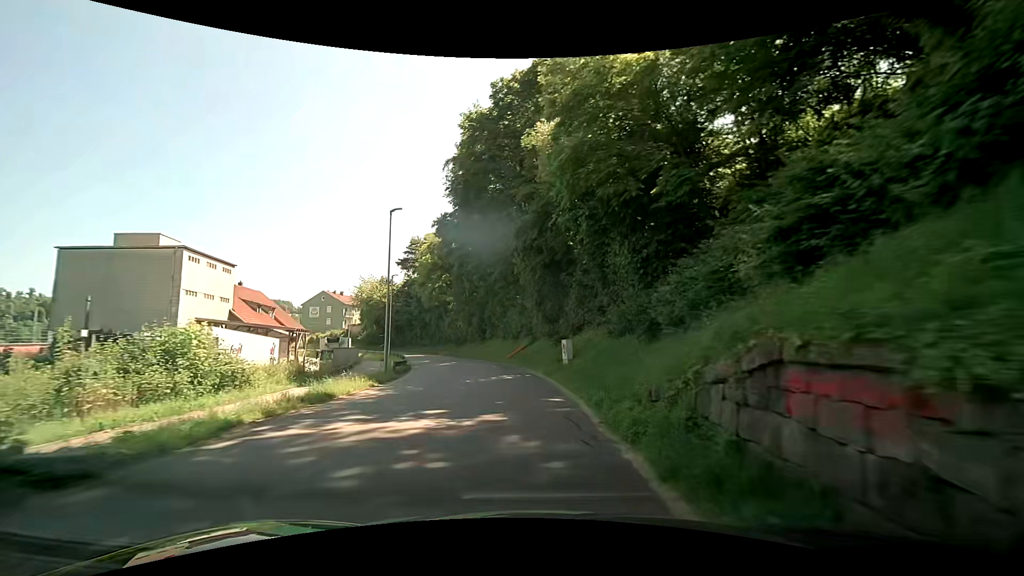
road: residential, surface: asphalt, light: Day
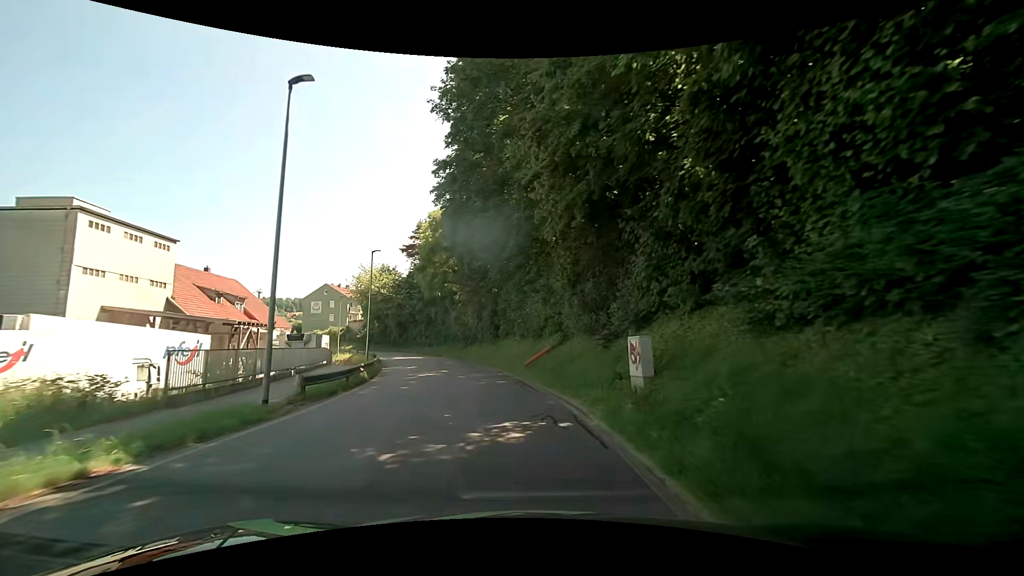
(0.0, +12.7) m; -2°
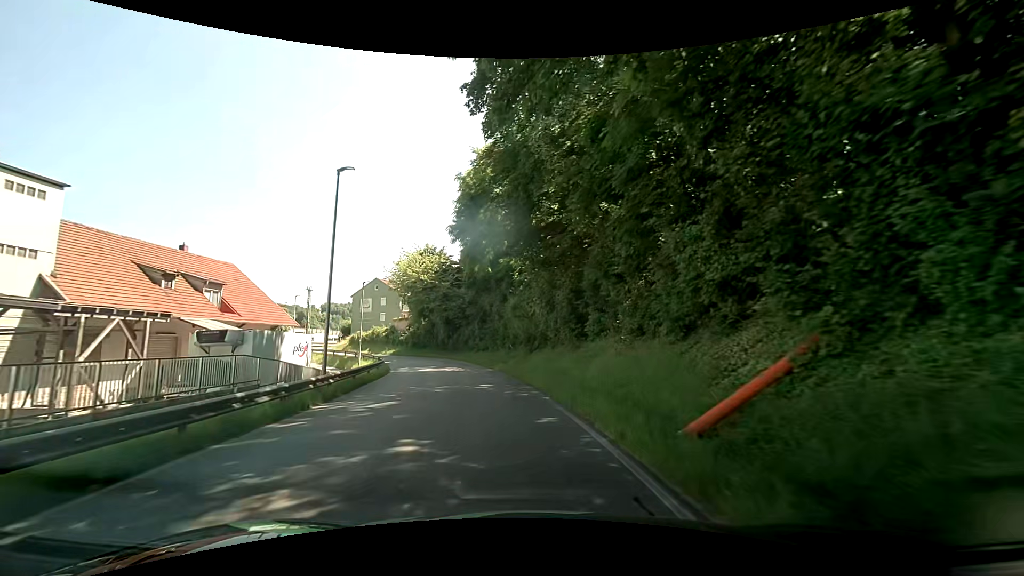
(-1.4, +18.6) m; -9°
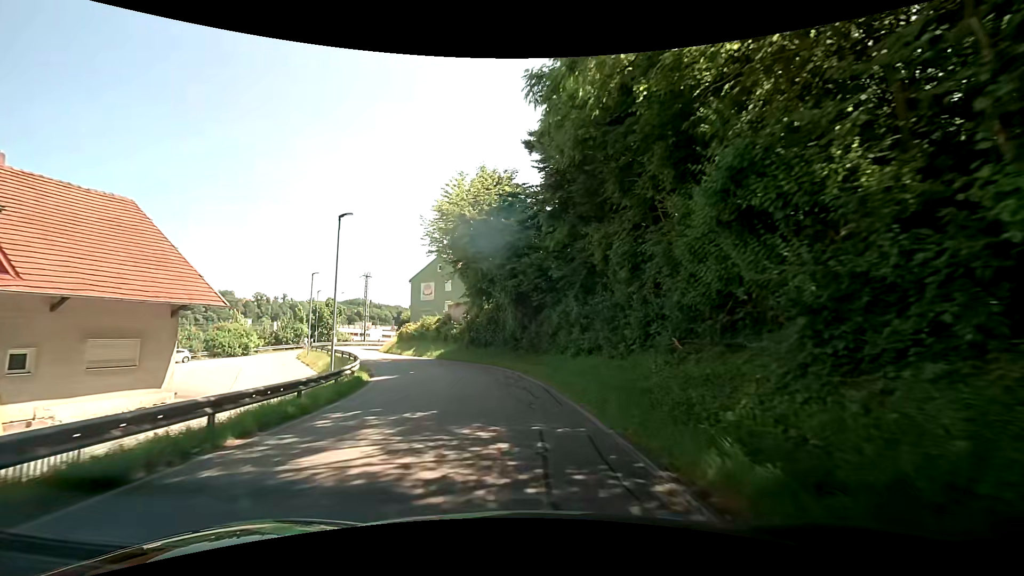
(-2.4, +24.5) m; -11°
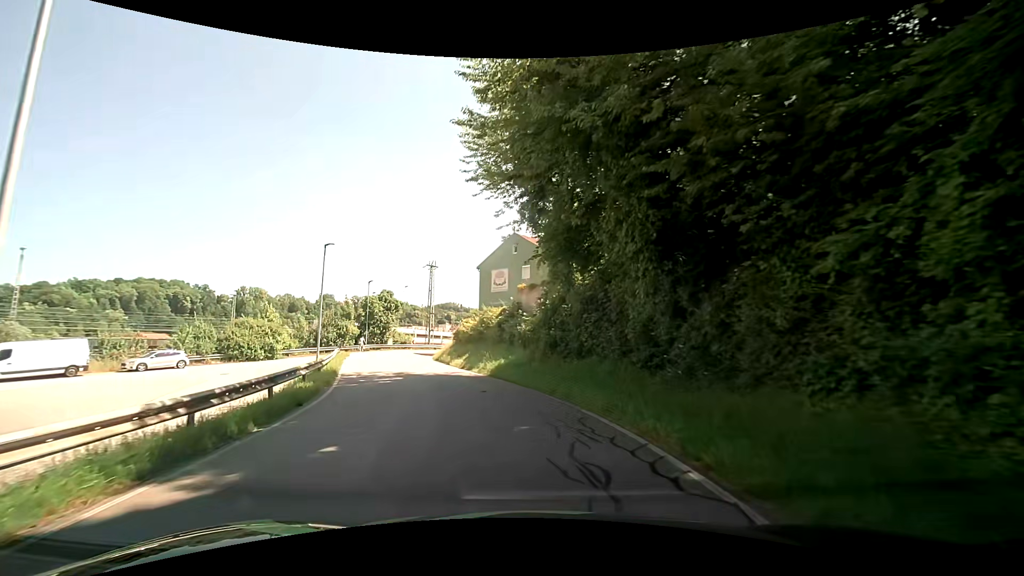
(-1.3, +17.1) m; -10°
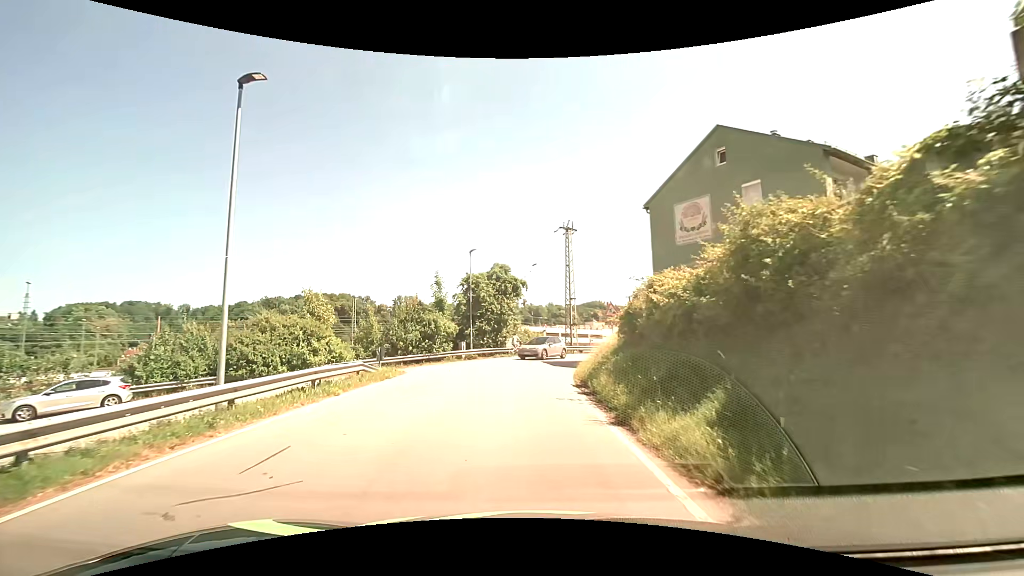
(-3.8, +23.4) m; -16°
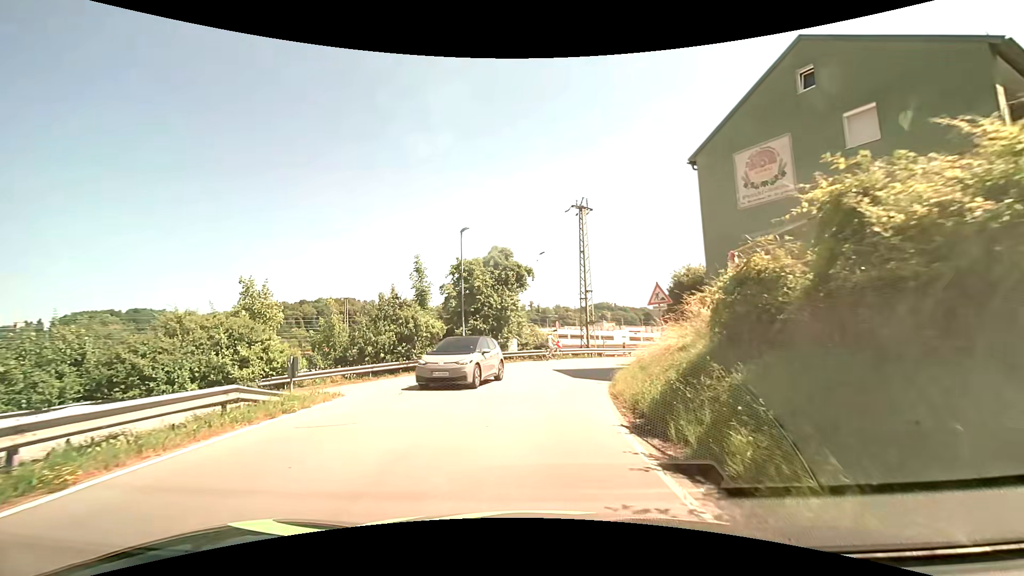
(-0.2, +7.9) m; -2°
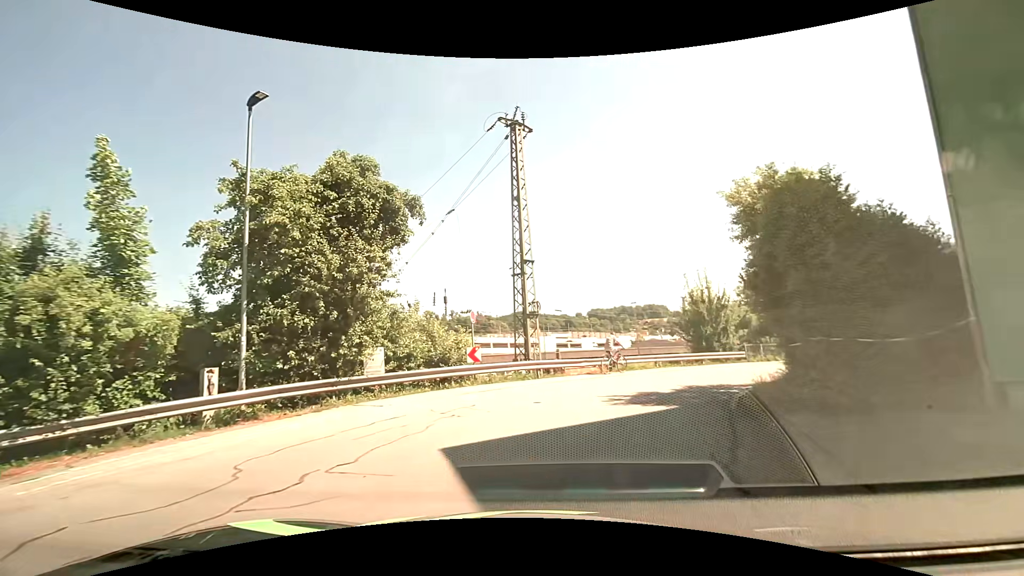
(+0.8, +16.5) m; +9°
(+1, +10) (+6, +19) (+13, +26) (+20, +32) (+28, +39) (+36, +45) (+43, +52) (+51, +58) (+60, +62) (+70, +62) m
